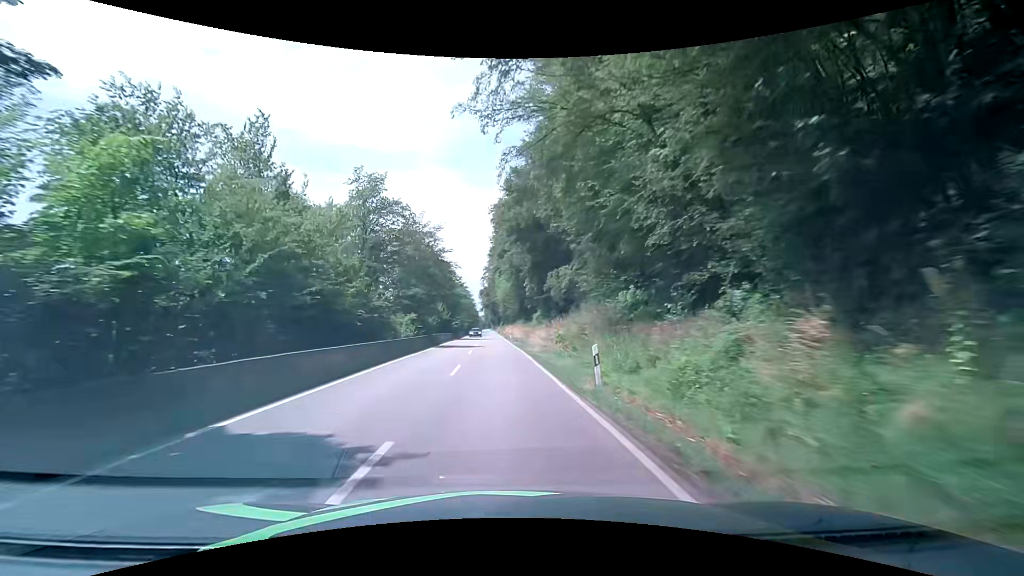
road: secondary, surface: asphalt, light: Day
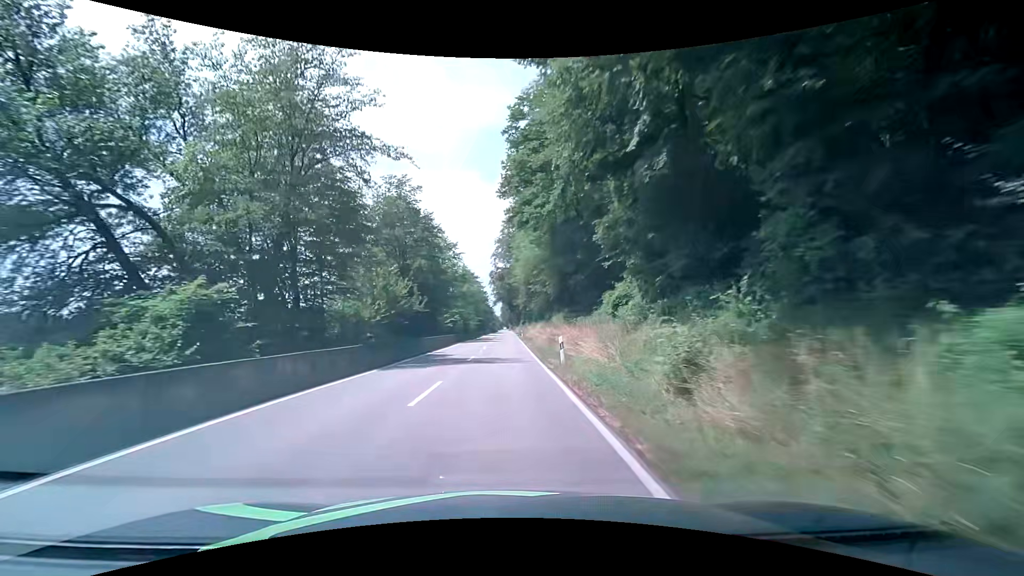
(-0.9, +41.5) m; -2°
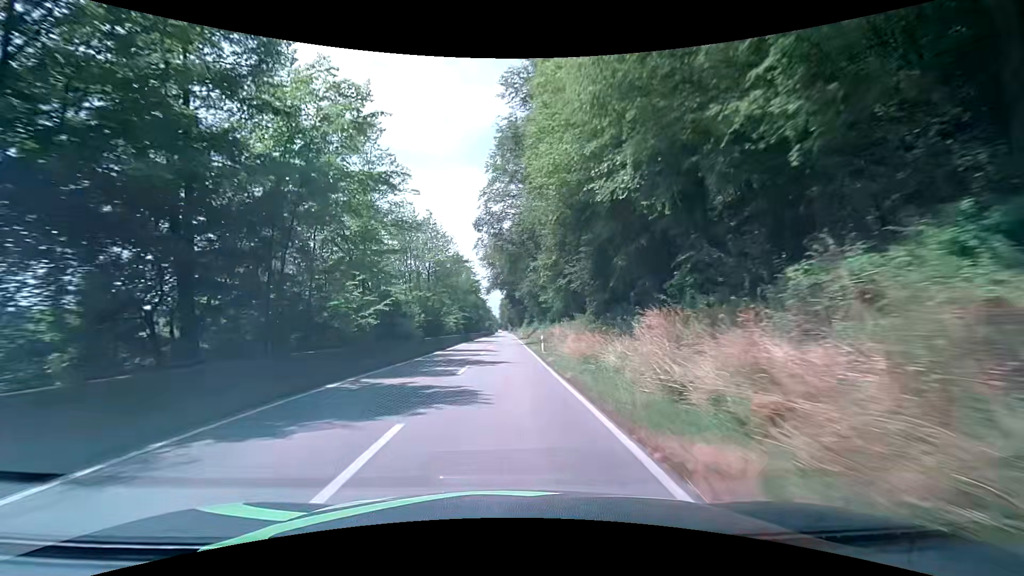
(-0.2, +41.6) m; 0°
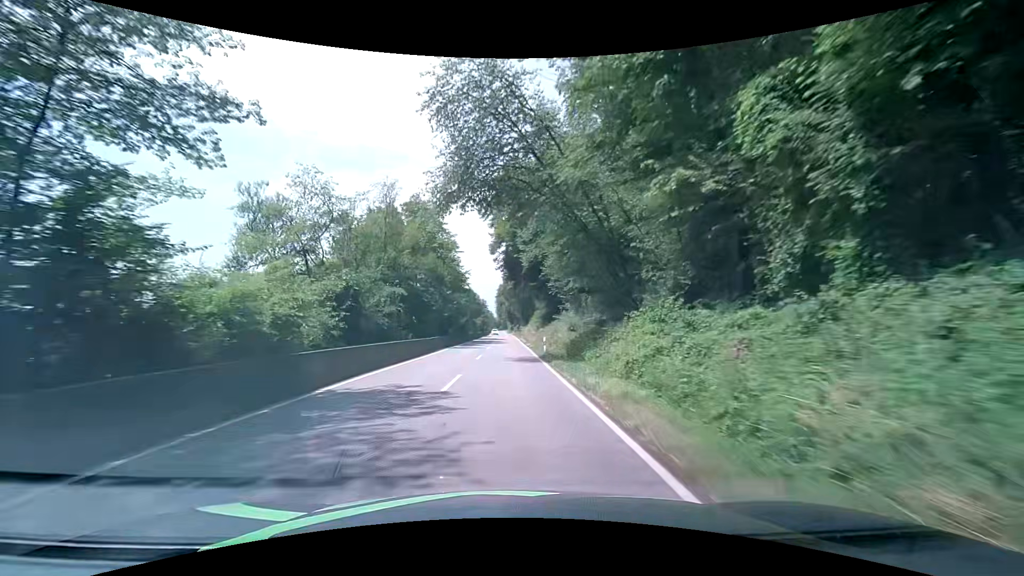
(+0.3, +51.9) m; 0°
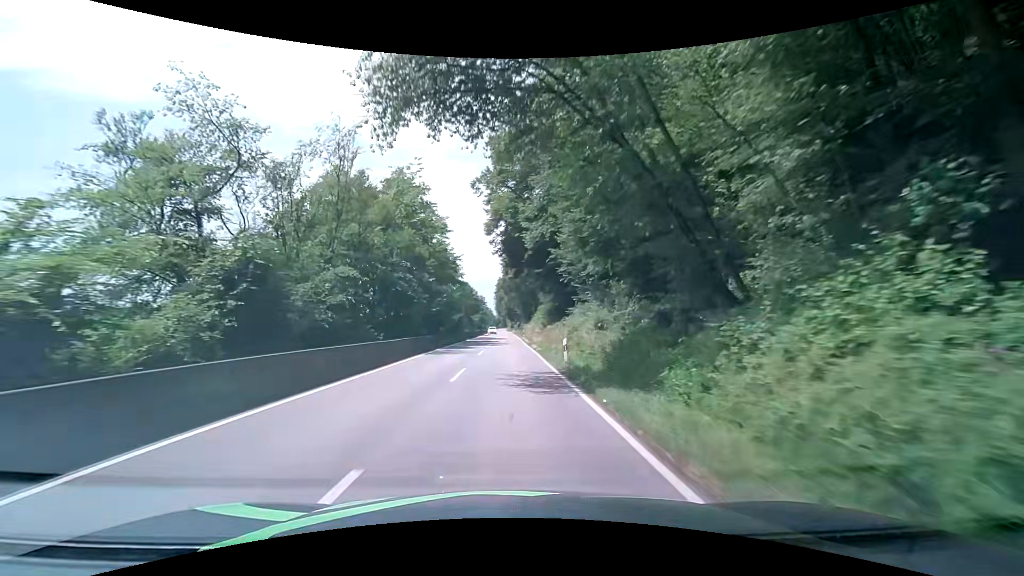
(+0.1, +10.4) m; 0°
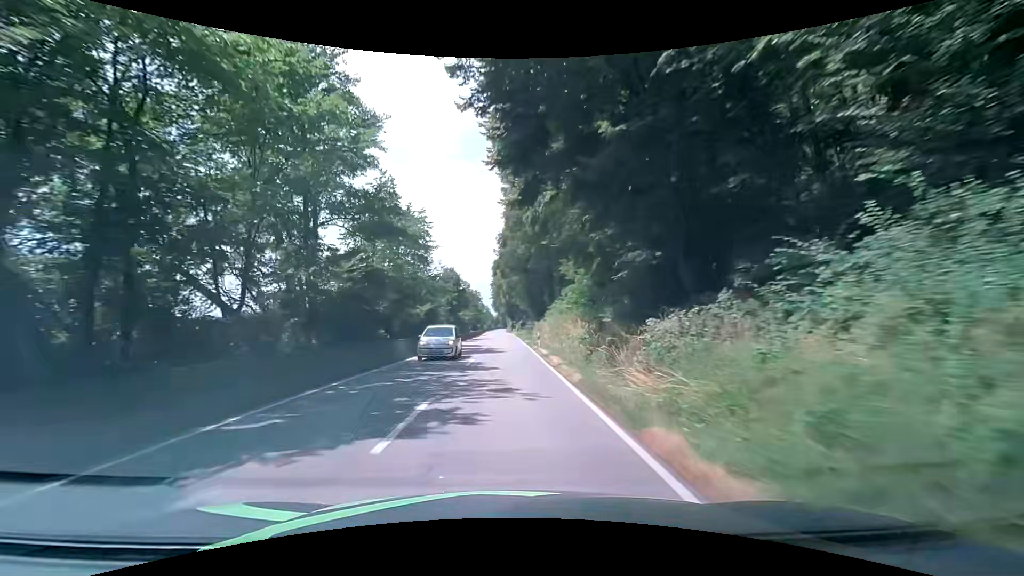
(+0.1, +31.1) m; 0°
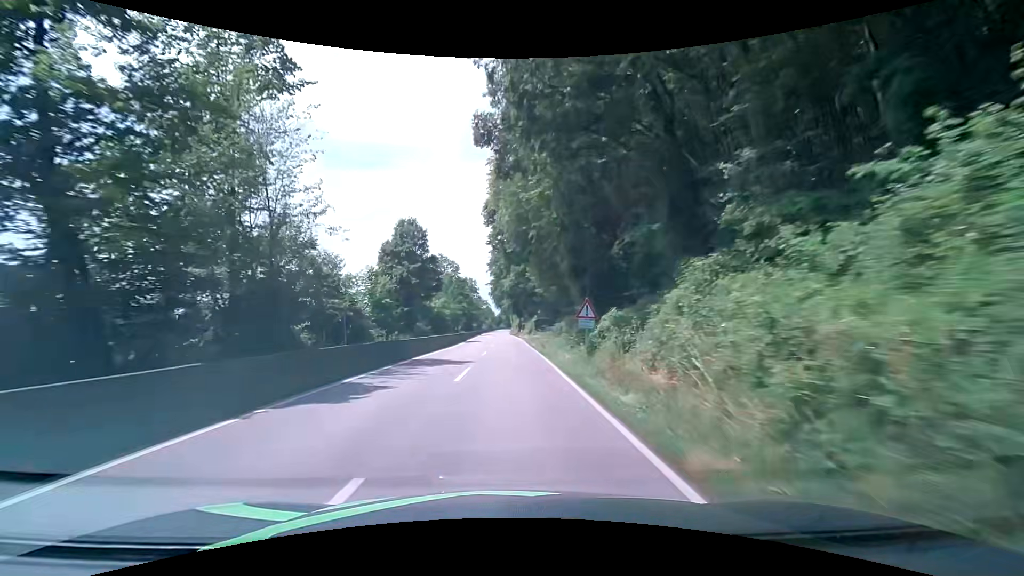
(-0.4, +41.0) m; -1°
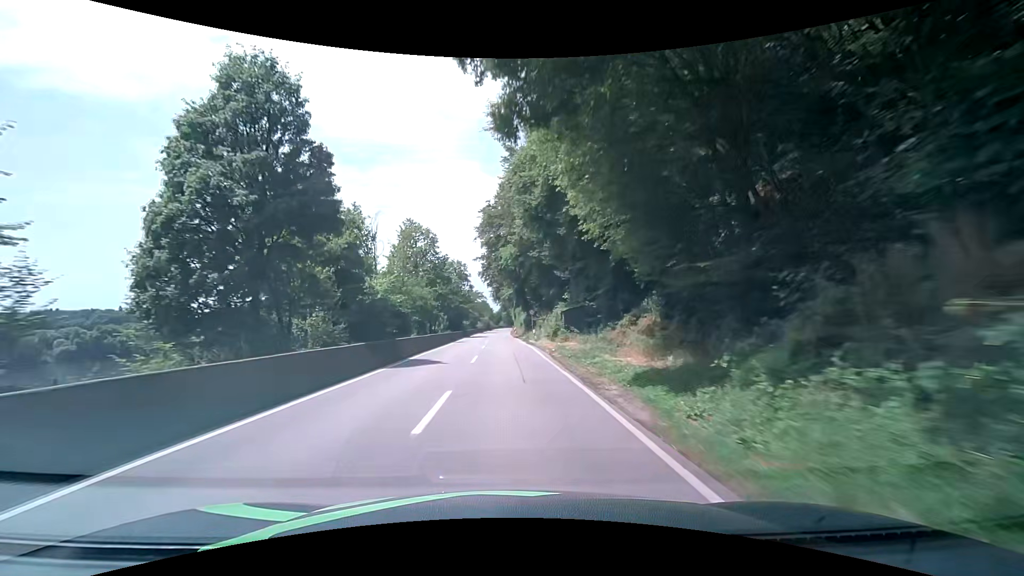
(+0.2, +30.4) m; 0°
(0, +10) (0, +20) (0, +30) (-1, +40) (-1, +50) (-1, +60) (-1, +70) (-1, +80) (-1, +90) (-1, +100) m
